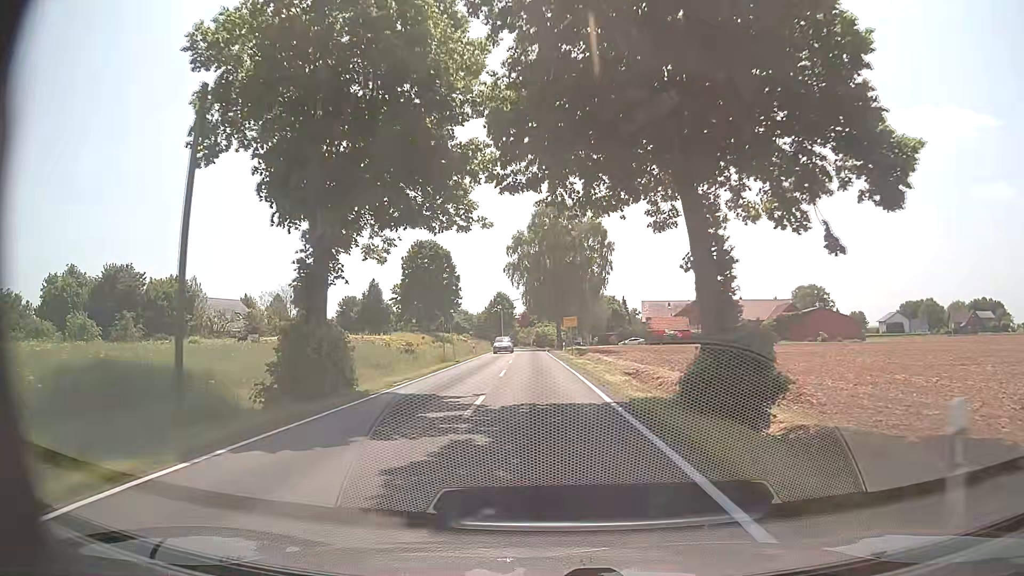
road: tertiary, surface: asphalt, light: Day
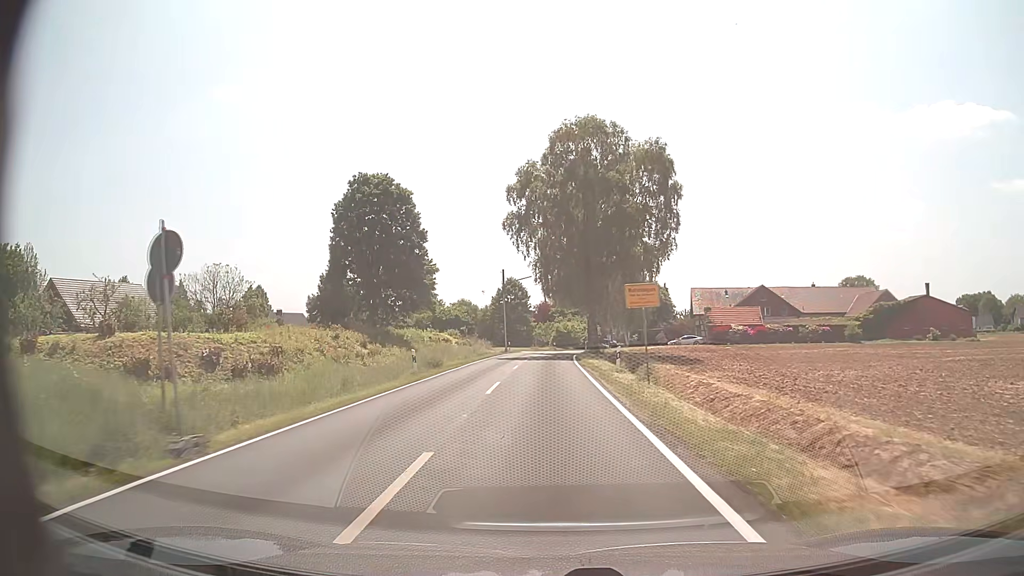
(-0.5, +31.3) m; -2°
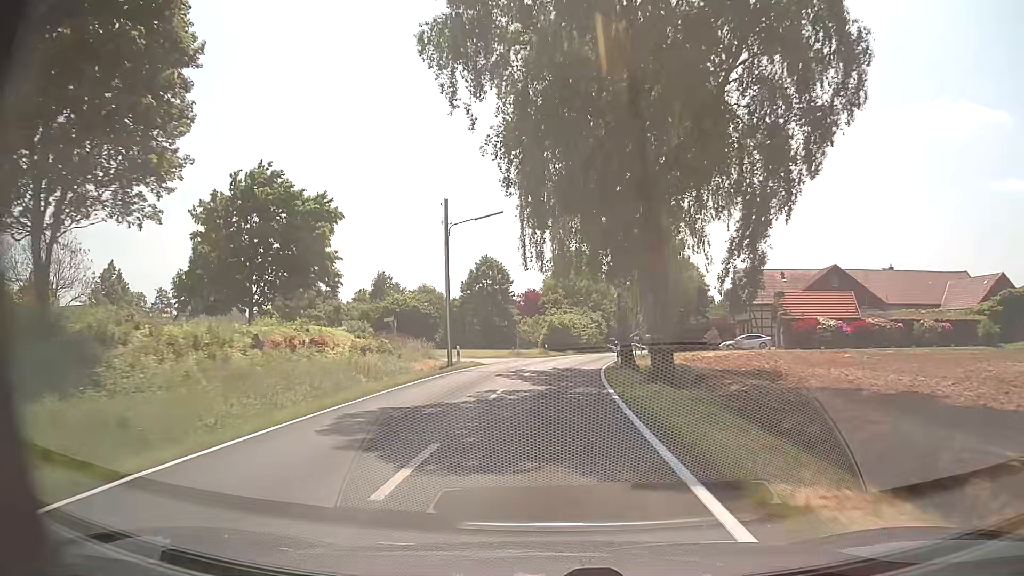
(+0.1, +31.2) m; +1°
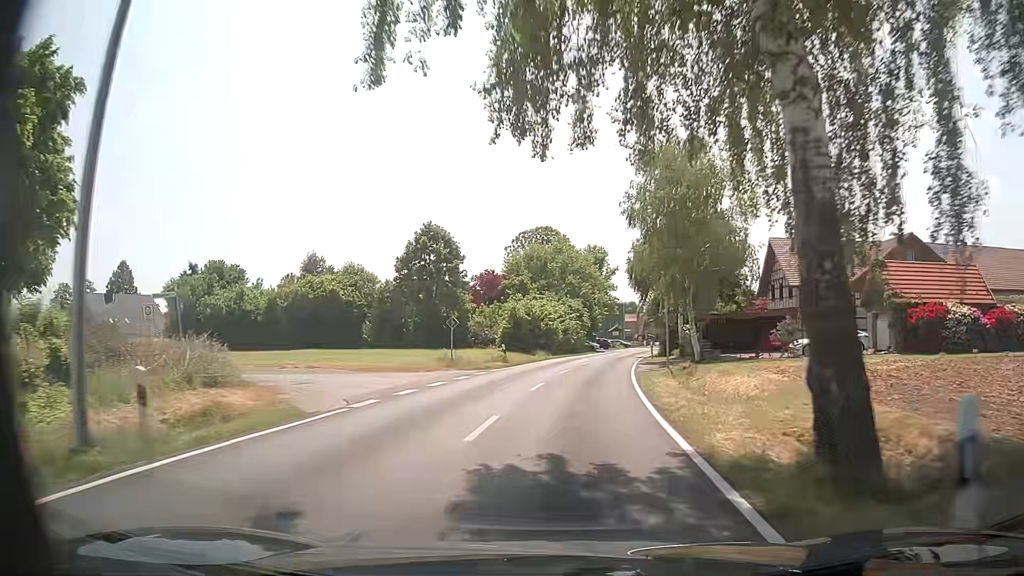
(+0.5, +23.5) m; +3°
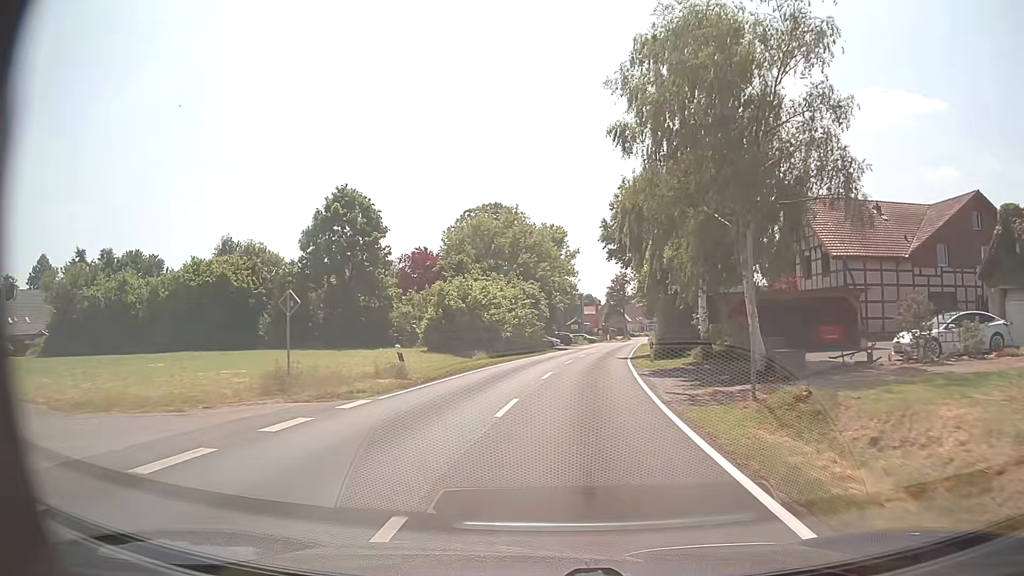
(+0.6, +15.7) m; +4°
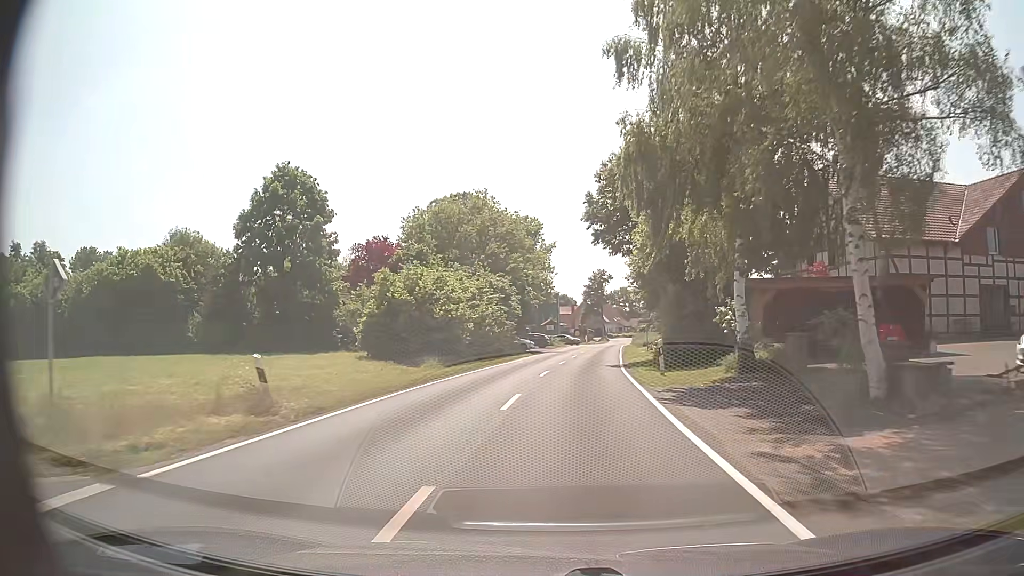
(+0.1, +7.9) m; +2°
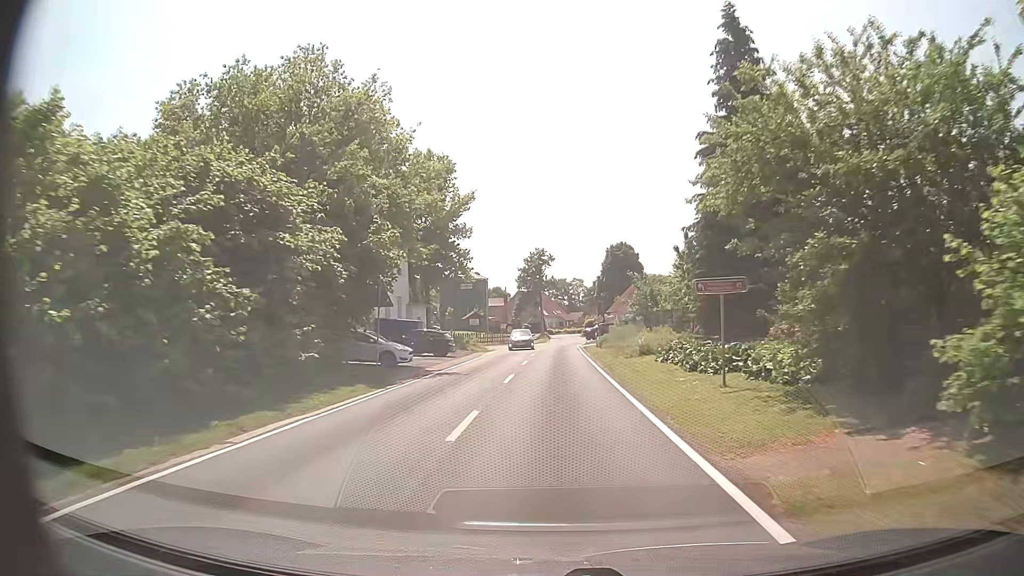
(+1.6, +30.2) m; +5°
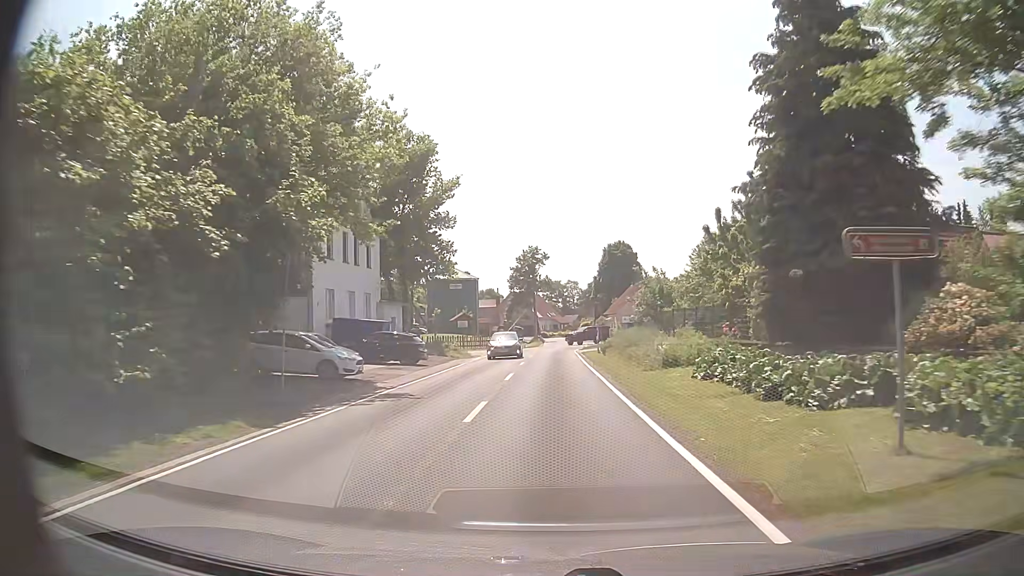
(+0.1, +6.9) m; +1°
